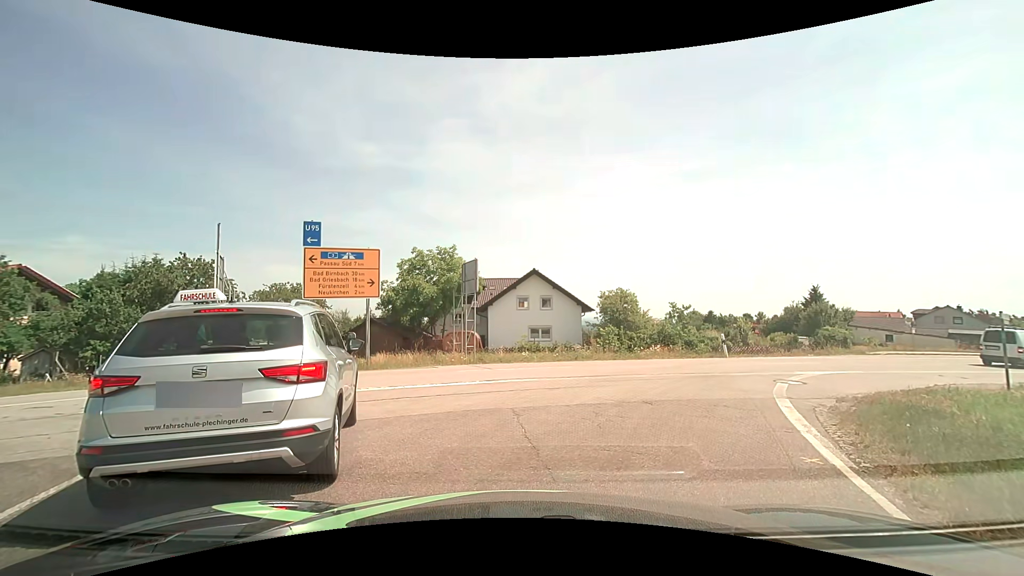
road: tertiary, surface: asphalt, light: Day
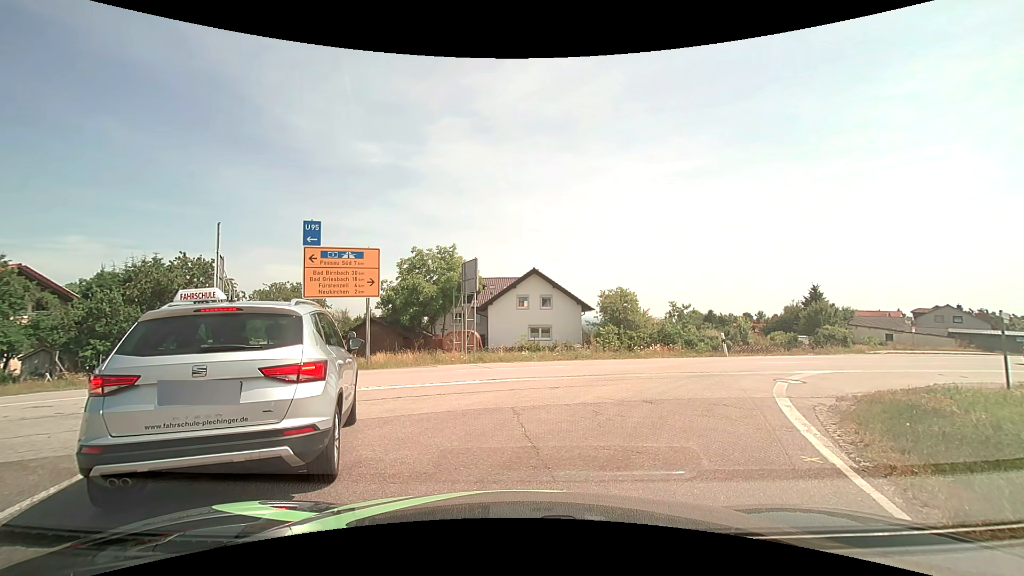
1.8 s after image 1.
(0.0, 0.0) m; 0°
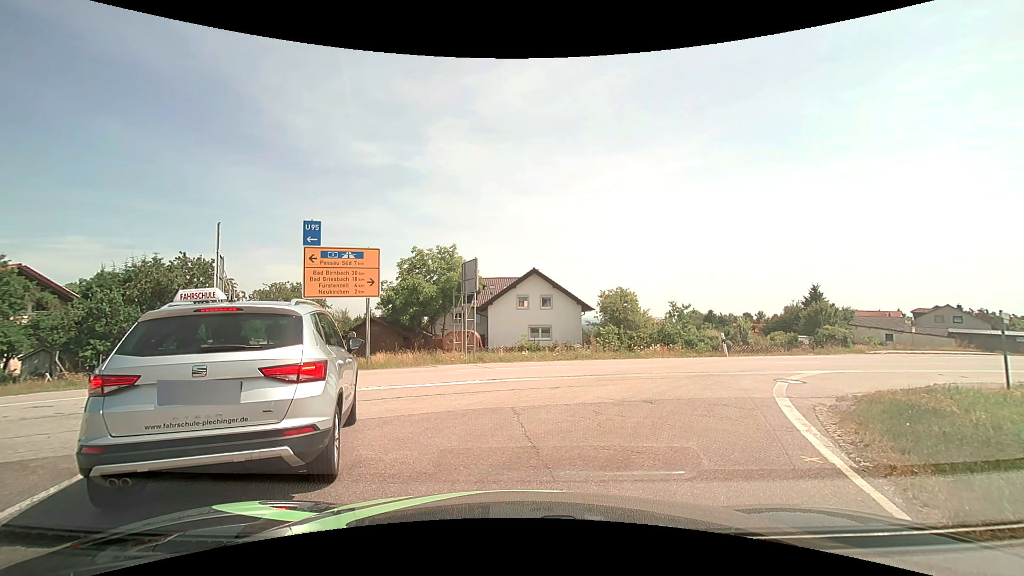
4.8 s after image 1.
(0.0, 0.0) m; 0°
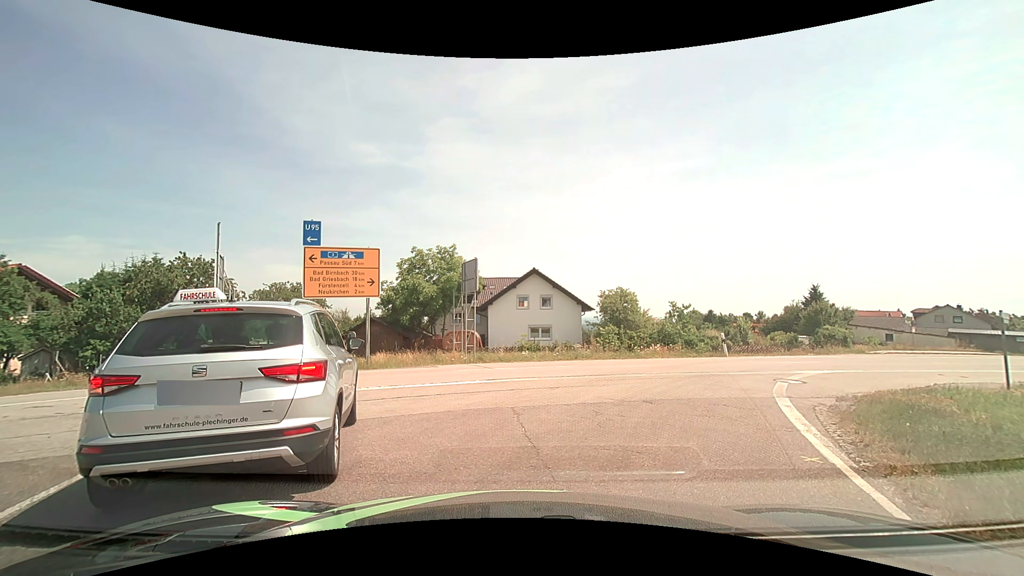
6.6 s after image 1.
(0.0, 0.0) m; 0°
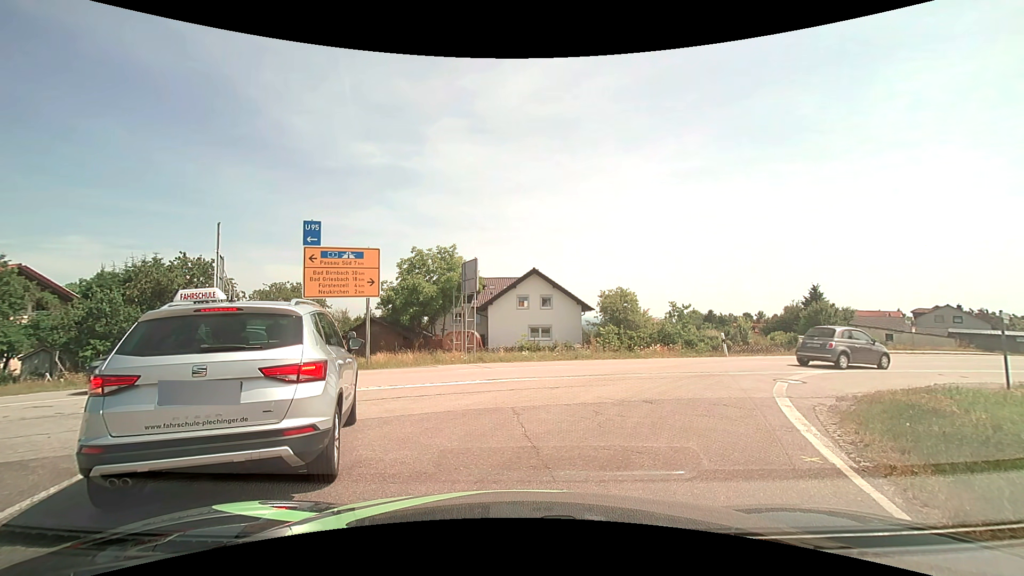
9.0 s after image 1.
(0.0, 0.0) m; 0°
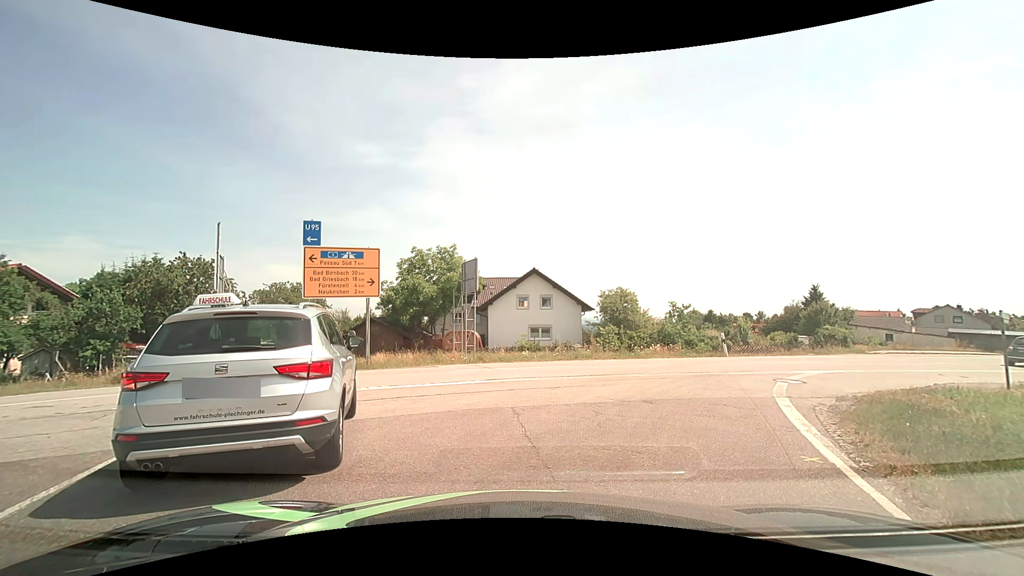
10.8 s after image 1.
(0.0, 0.0) m; 0°
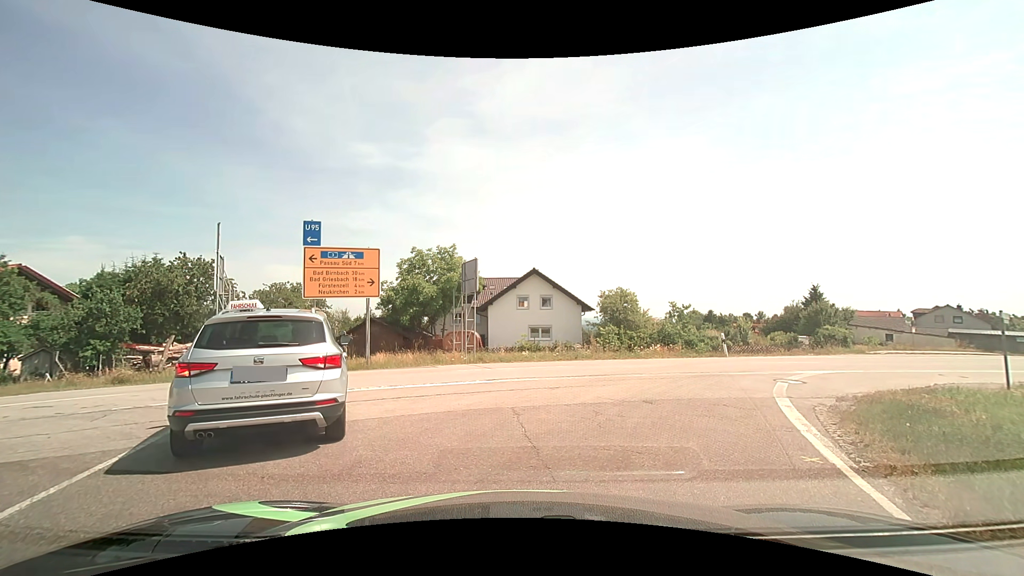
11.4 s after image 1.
(0.0, 0.0) m; 0°
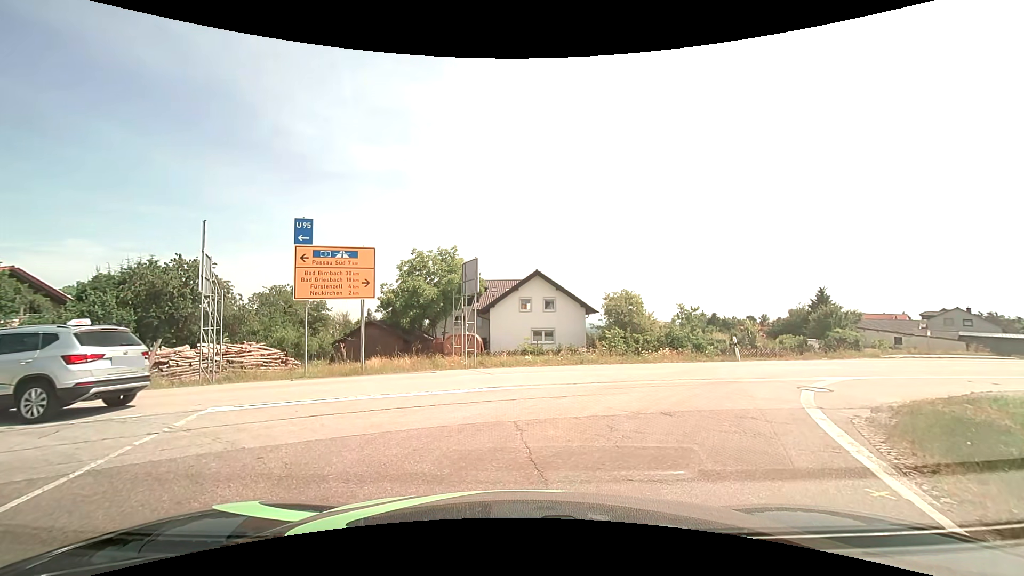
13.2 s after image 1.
(0.0, +0.9) m; 0°
